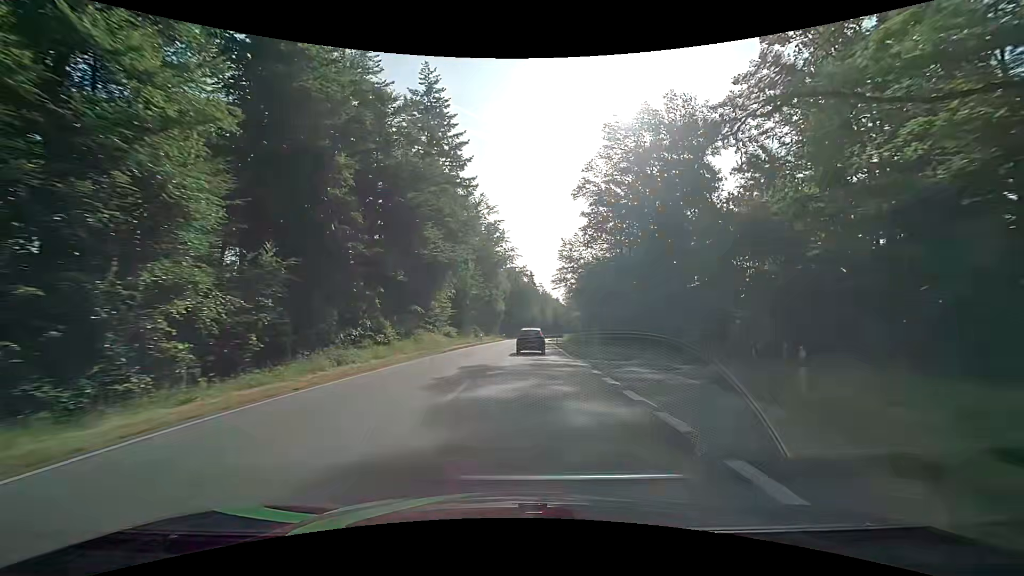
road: secondary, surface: asphalt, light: Day
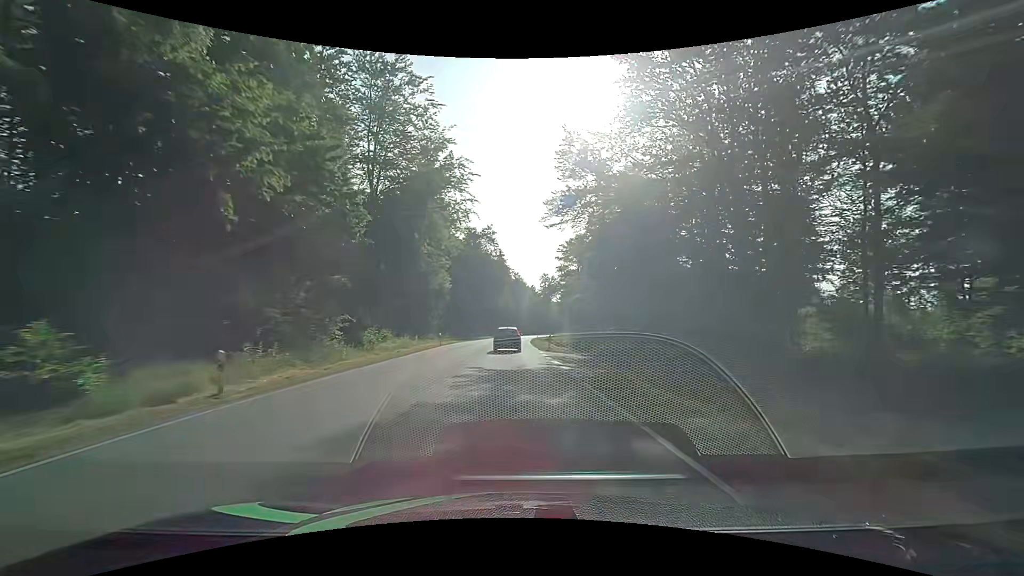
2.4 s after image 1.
(+2.3, +48.7) m; +4°
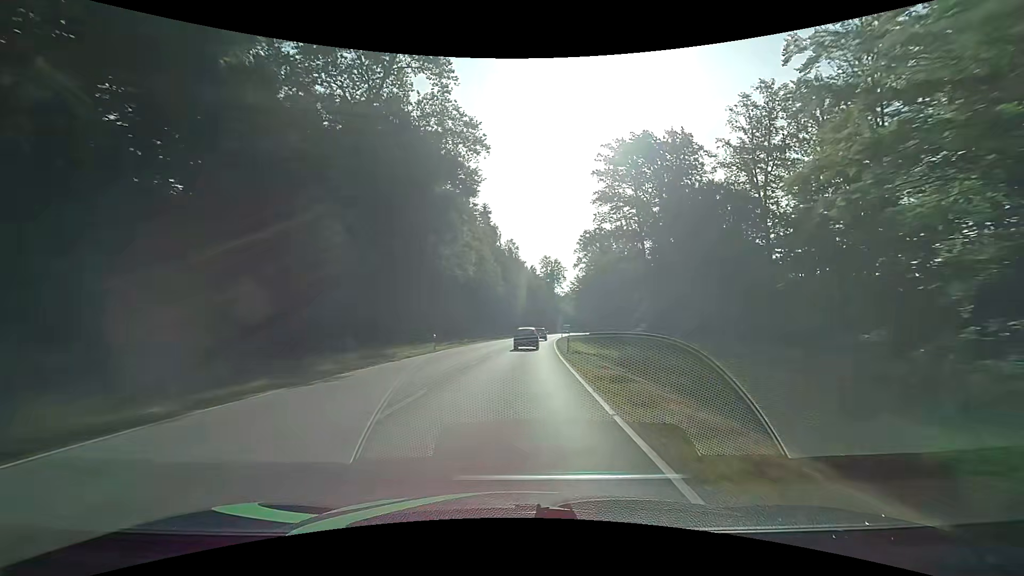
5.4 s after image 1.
(+0.4, +61.0) m; +1°
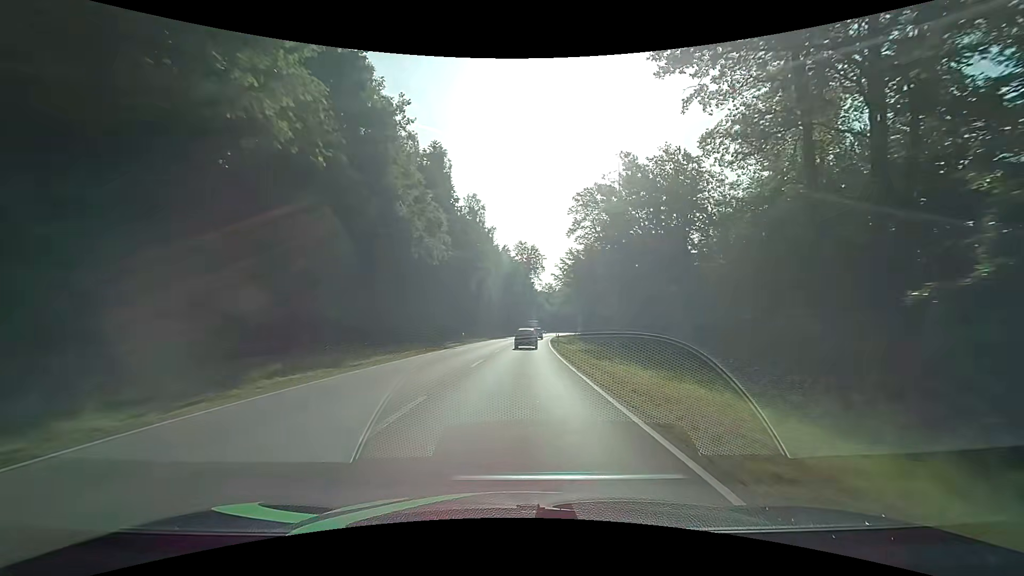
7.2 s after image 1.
(+1.1, +36.8) m; +4°
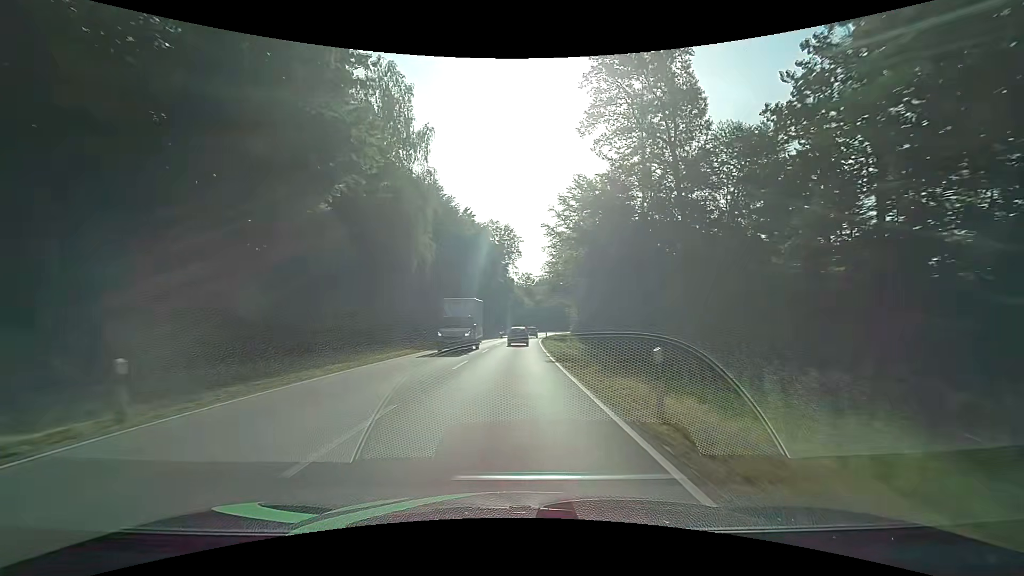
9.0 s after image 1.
(+0.8, +37.2) m; +3°
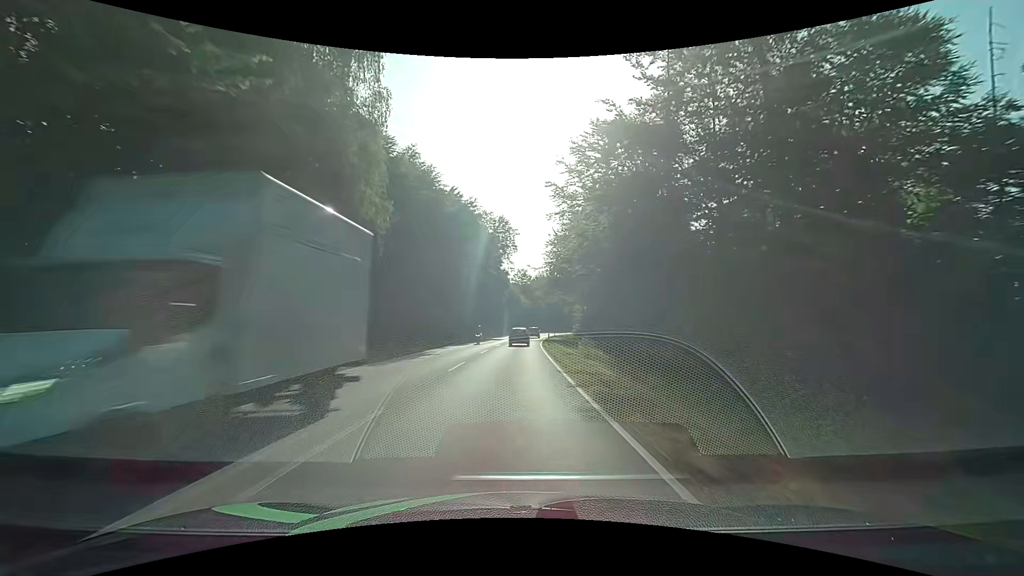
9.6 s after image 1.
(0.0, +12.5) m; 0°
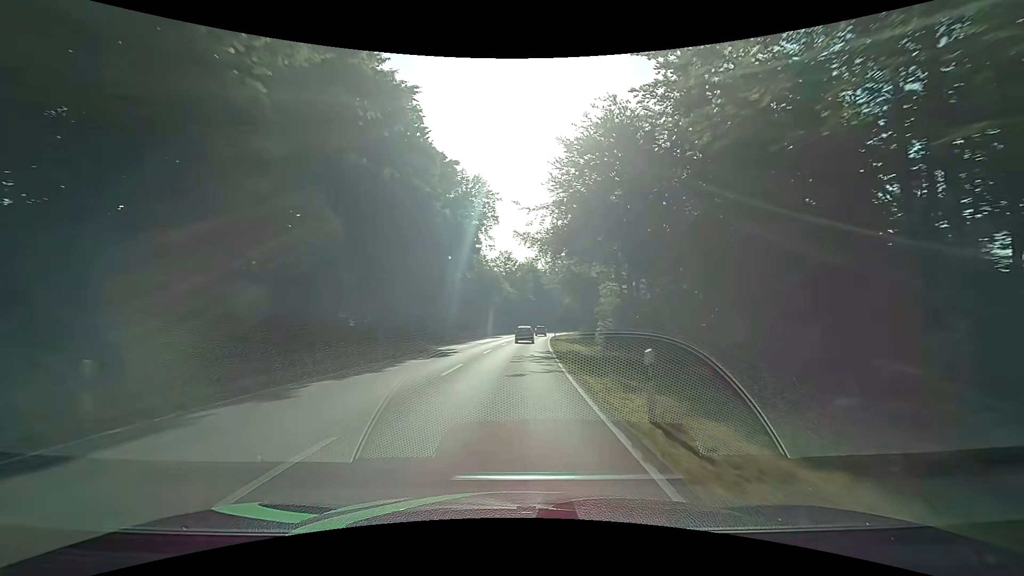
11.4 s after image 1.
(+0.4, +37.8) m; +2°
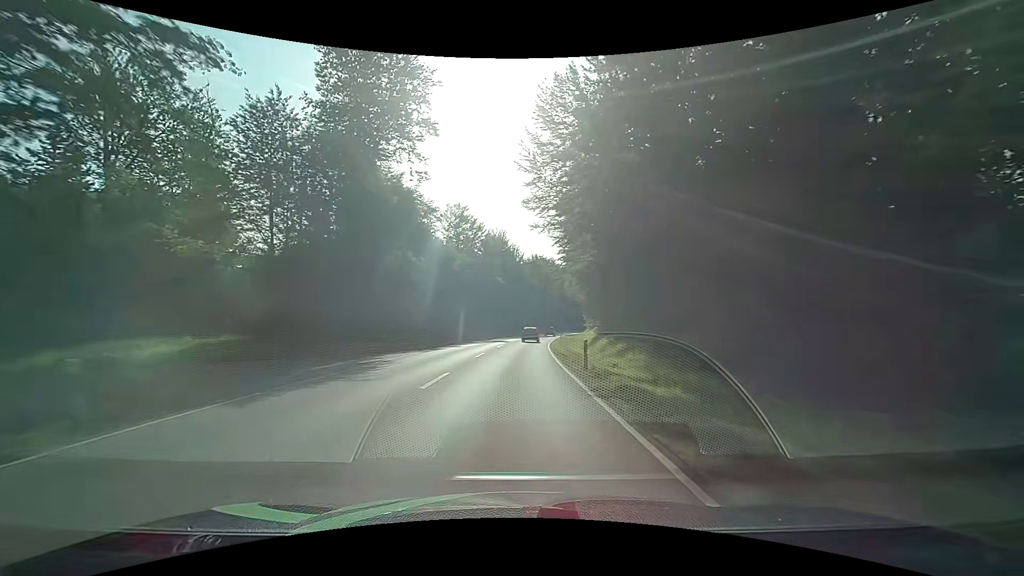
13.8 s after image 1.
(+1.6, +51.0) m; +4°
(0, +10) (0, +20) (0, +30) (+1, +40) (+2, +50) (+2, +60) (+3, +70) (+5, +80) (+6, +90) (+8, +100) m
